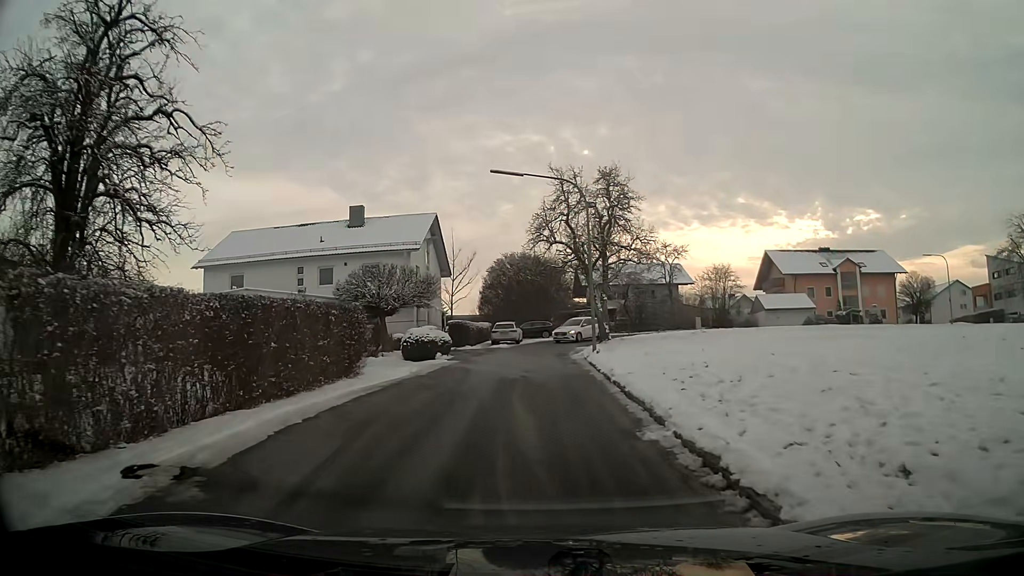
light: Day
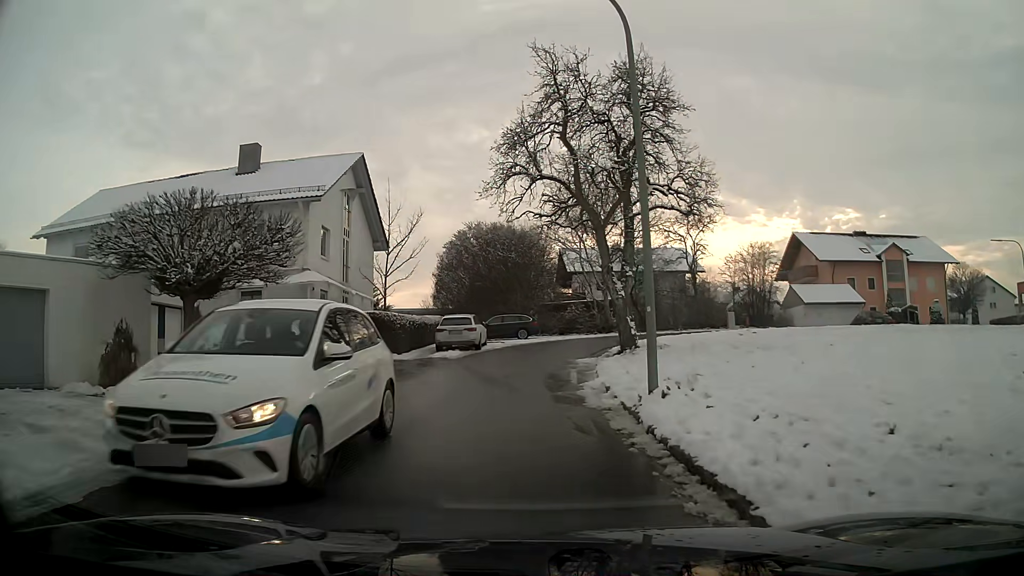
(+0.2, +16.0) m; +1°
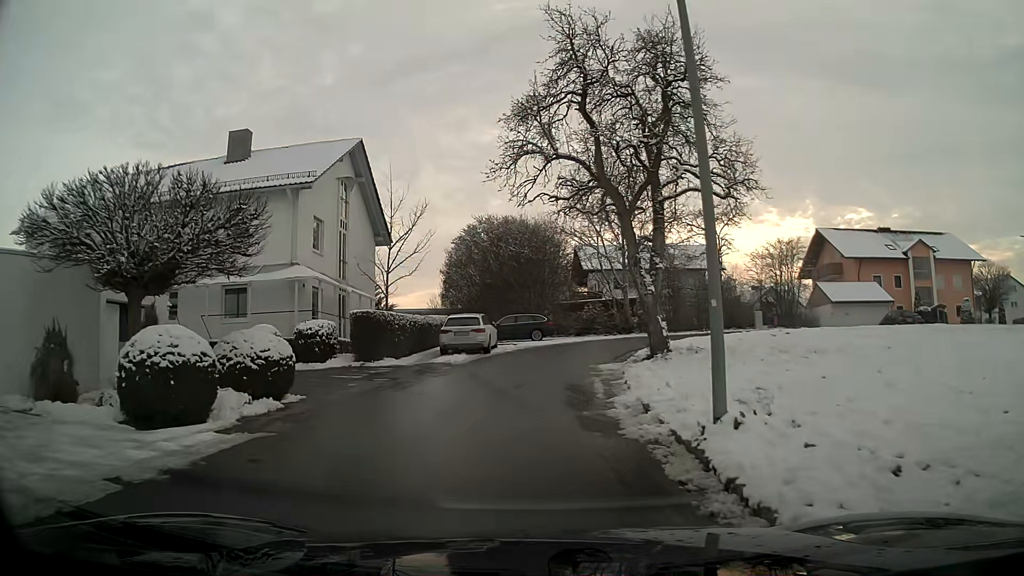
(0.0, +2.8) m; -1°
